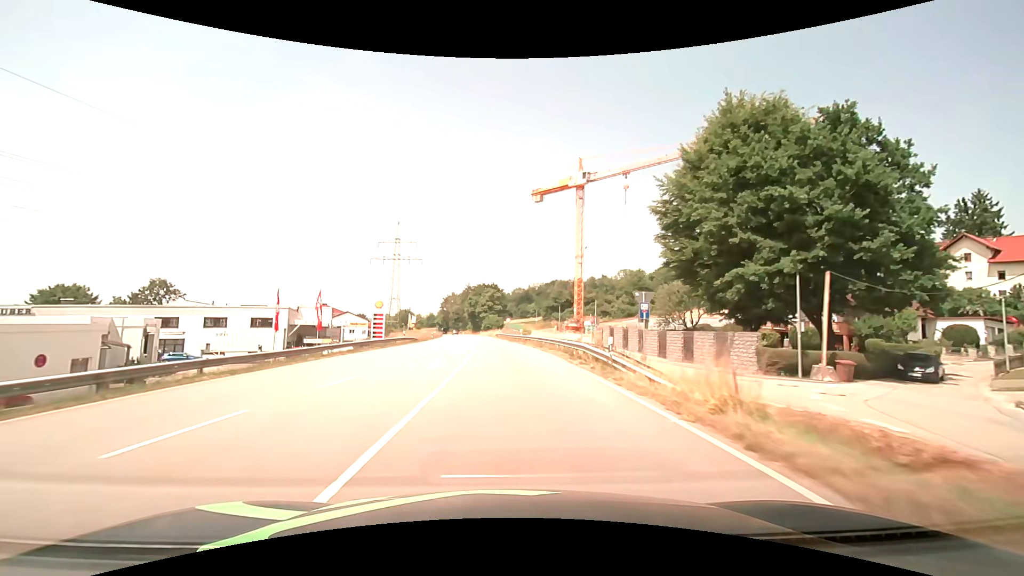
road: primary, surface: asphalt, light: Day
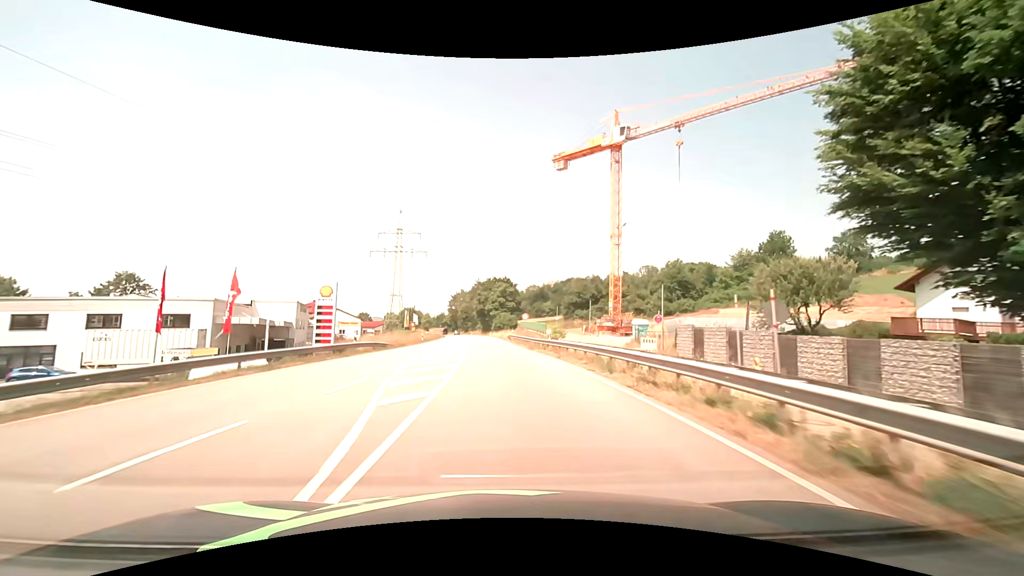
(-0.3, +19.3) m; -2°
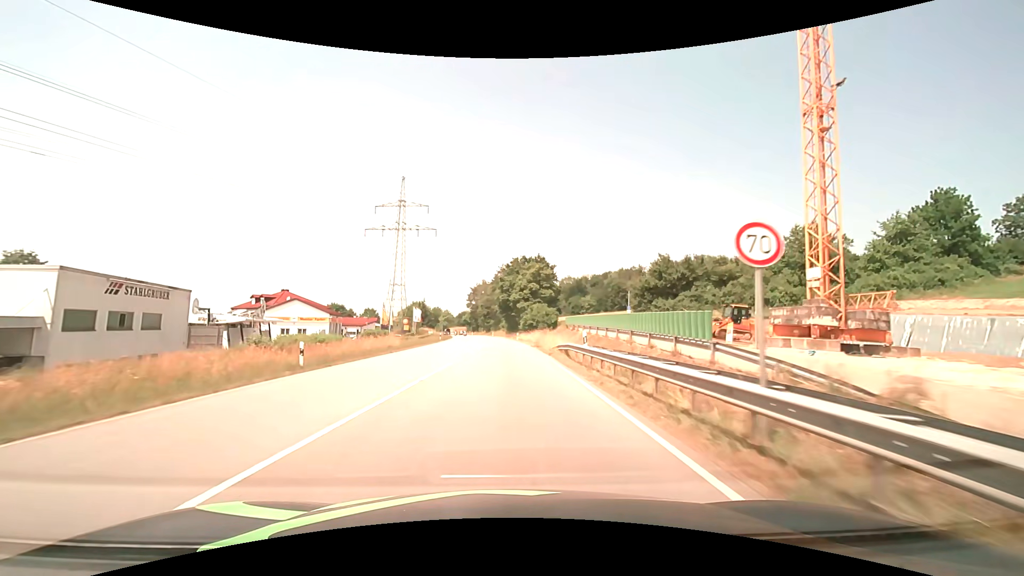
(-0.9, +38.7) m; -3°
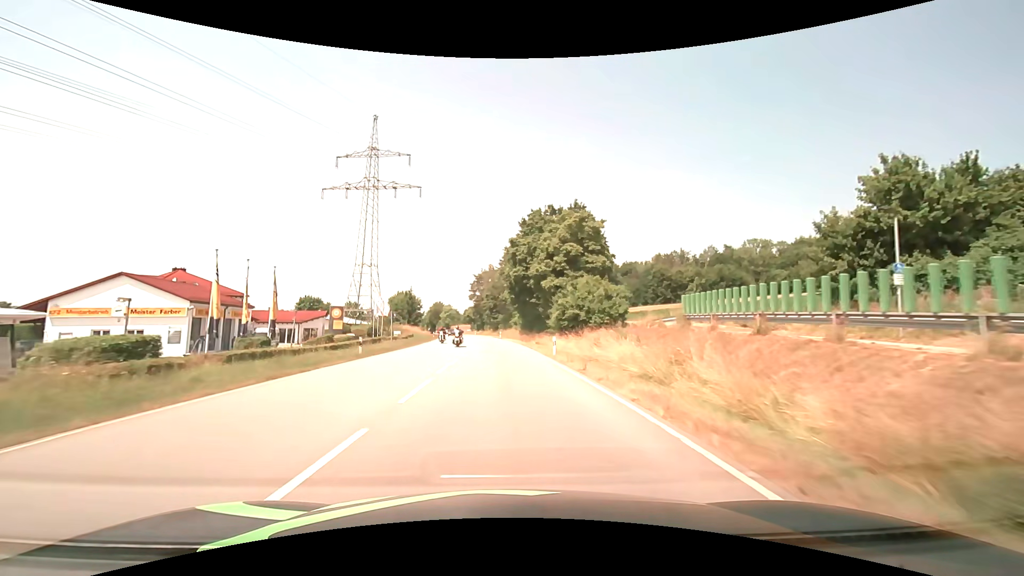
(-0.3, +38.9) m; -1°
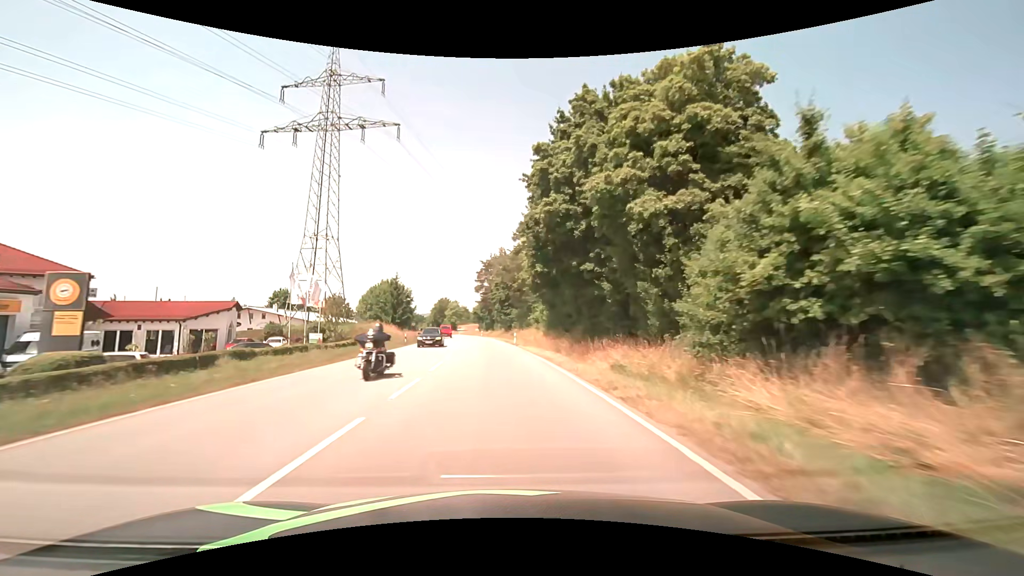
(-0.5, +29.5) m; -2°
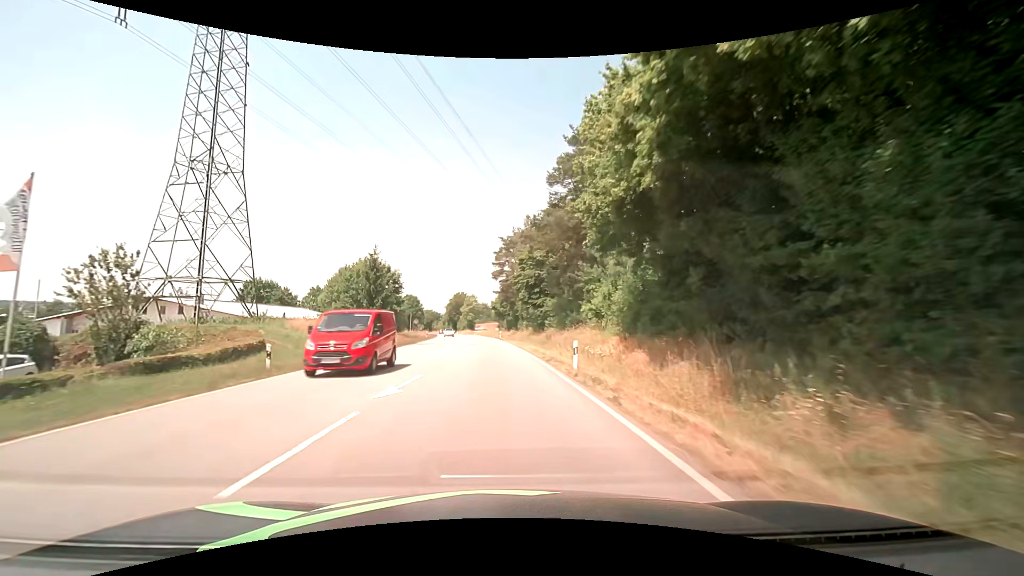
(-0.7, +29.8) m; -3°
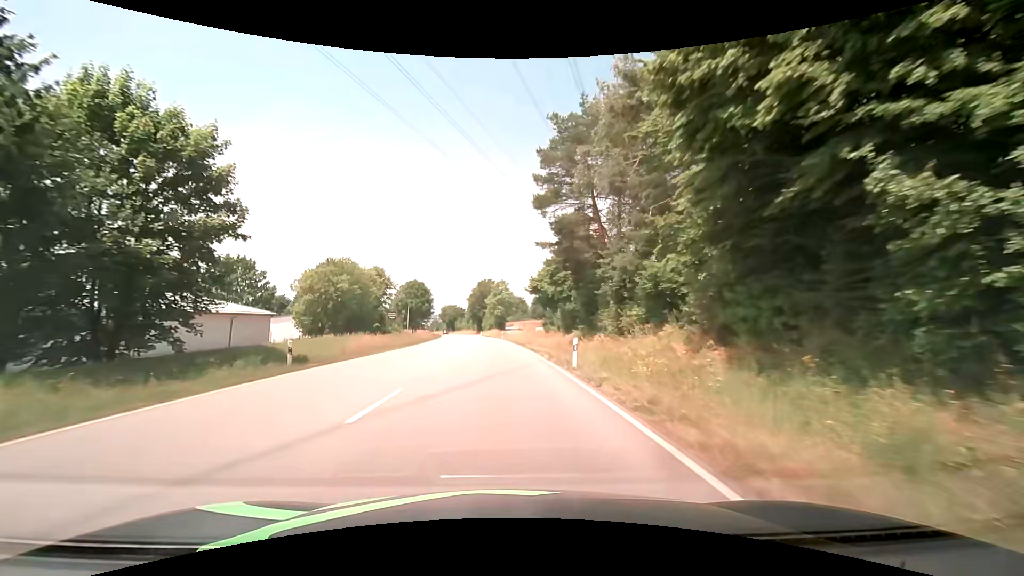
(-1.5, +50.4) m; -4°
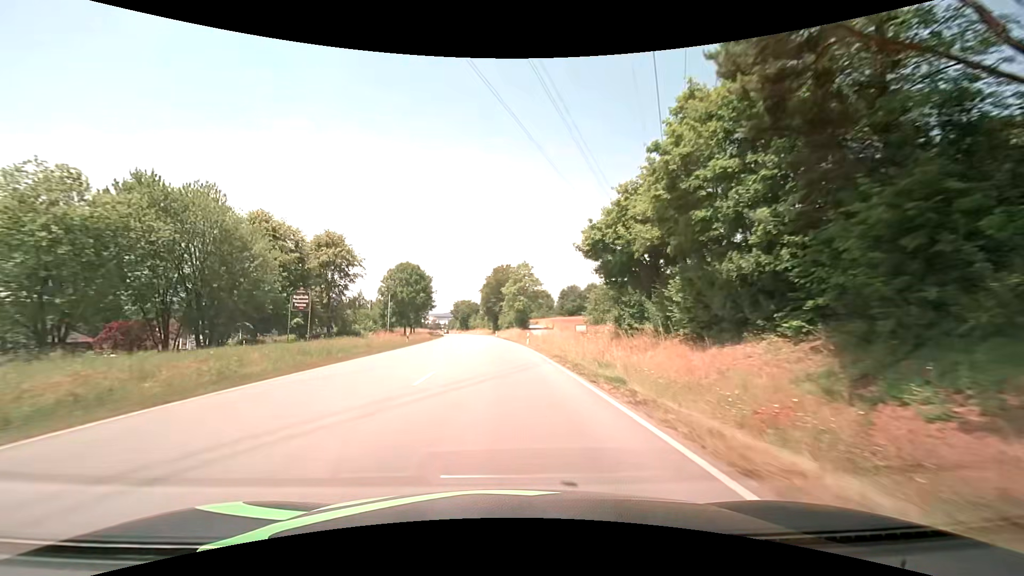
(-0.4, +30.9) m; -2°
(0, +10) (0, +20) (0, +30) (0, +40) (-1, +50) (-1, +60) (-2, +70) (-3, +80) (-4, +90) (-5, +100) m
